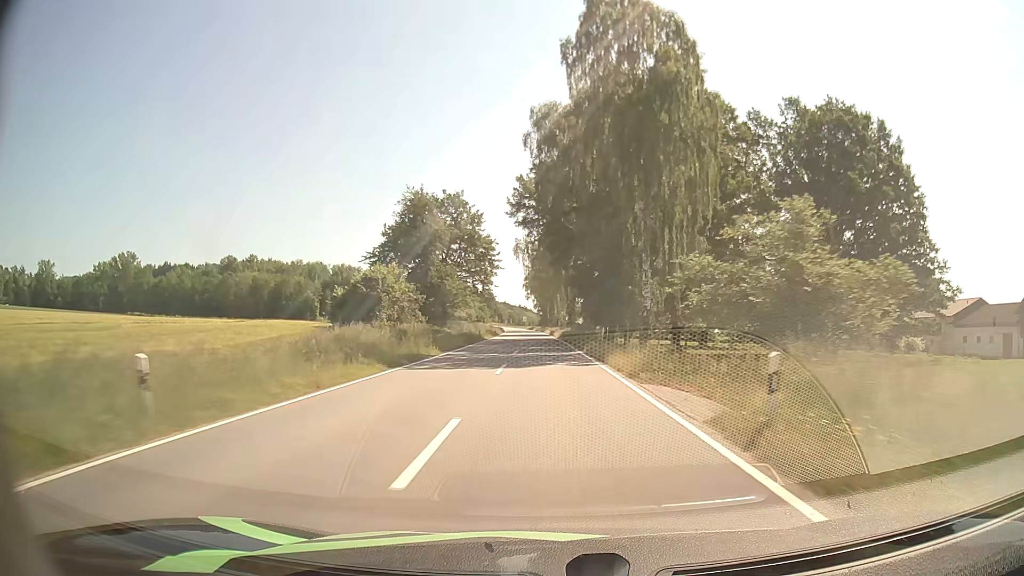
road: tertiary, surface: asphalt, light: Day
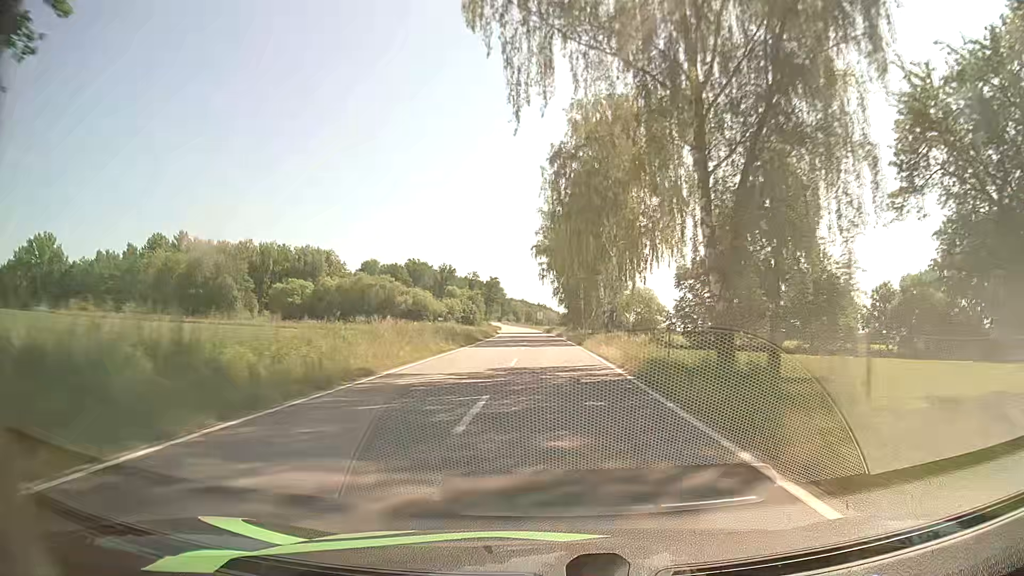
(-1.5, +72.0) m; -2°
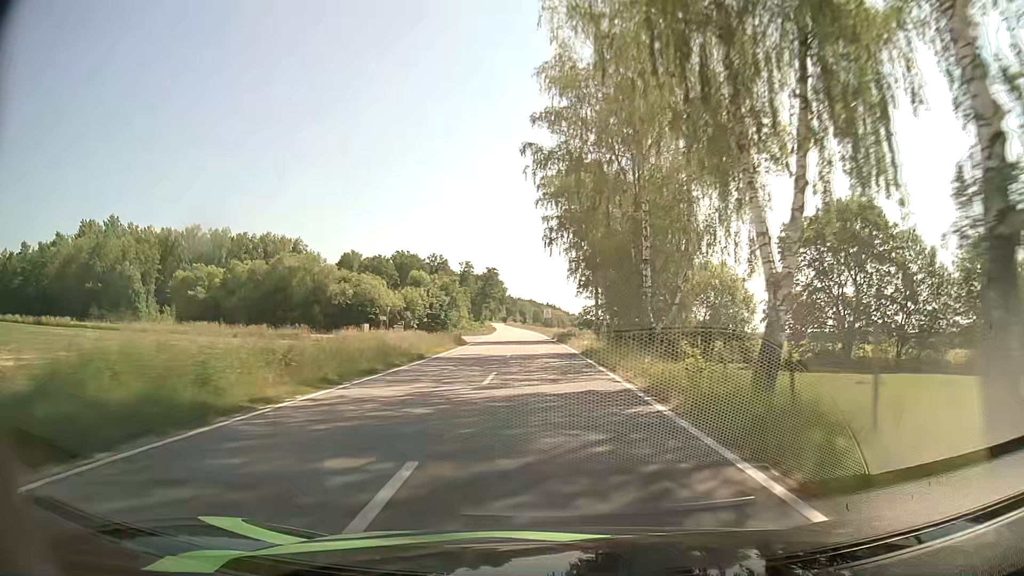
(-0.1, +43.0) m; -1°
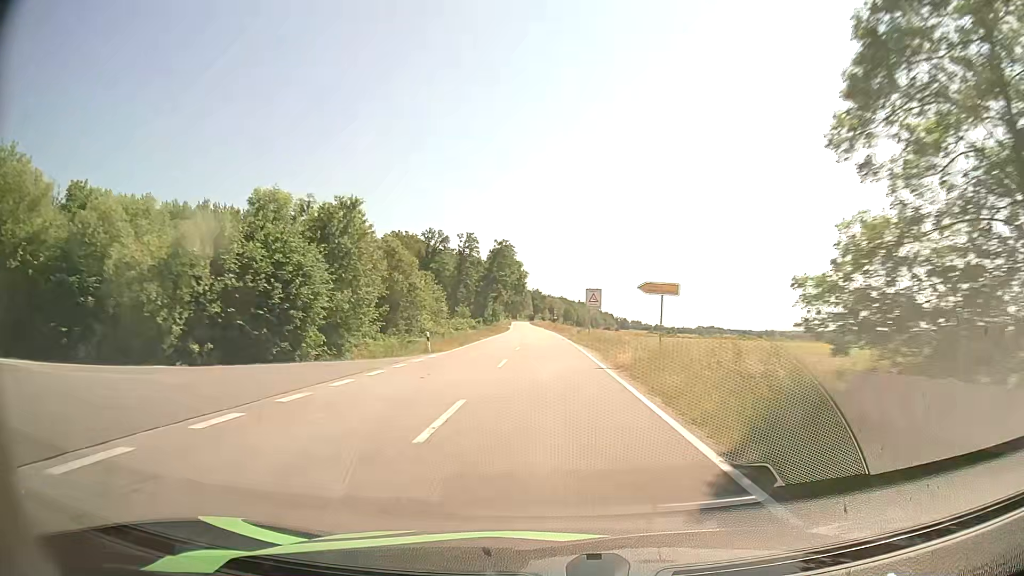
(-1.2, +57.5) m; -2°
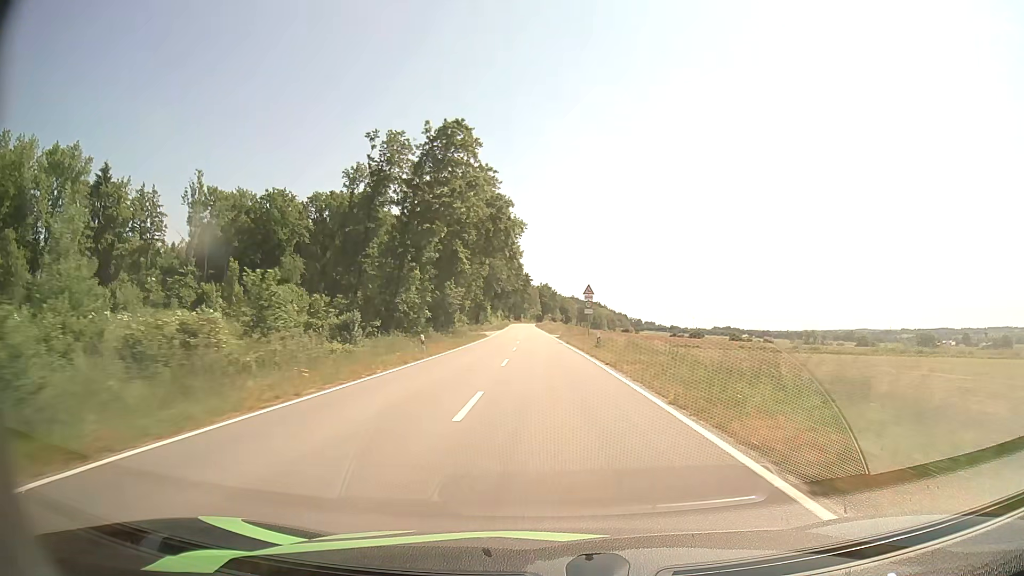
(-1.3, +72.8) m; -1°
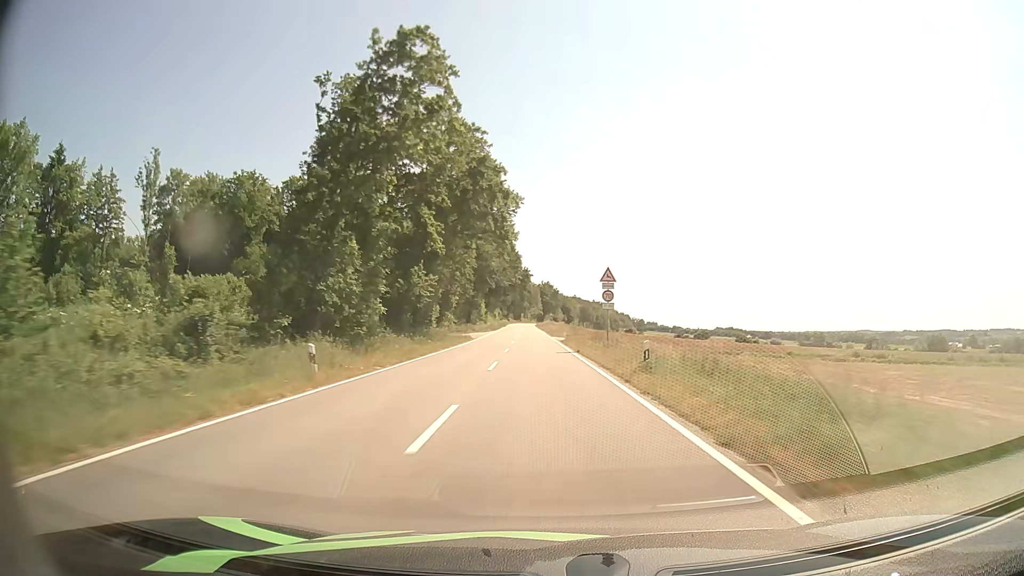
(0.0, +14.6) m; 0°
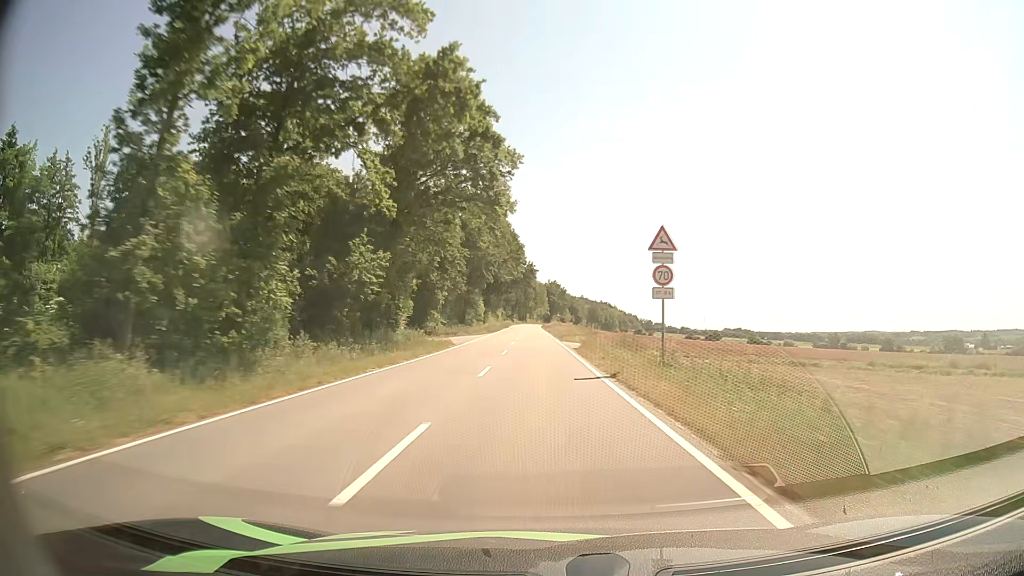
(-0.1, +14.6) m; -1°
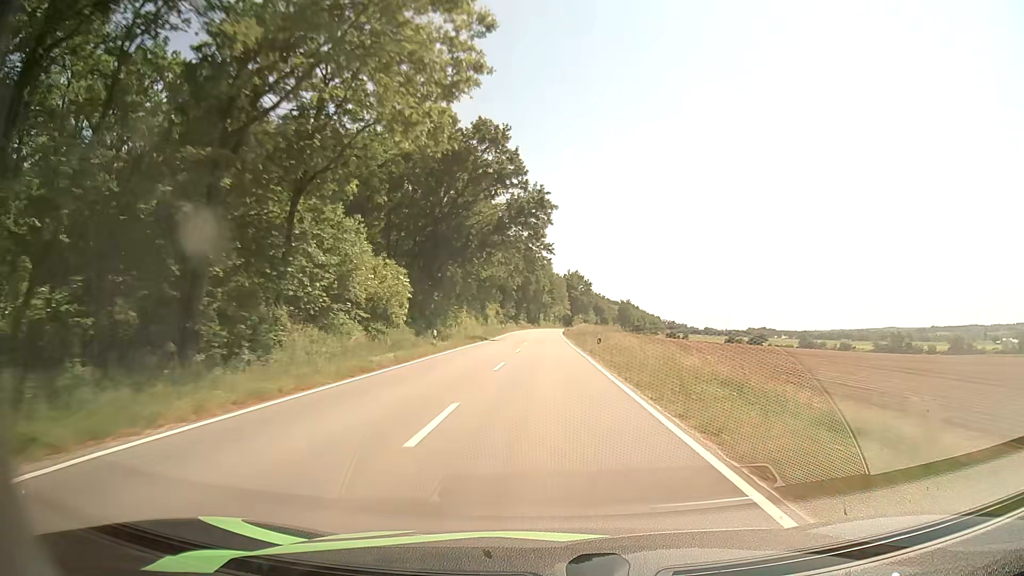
(-1.4, +72.3) m; -1°
(0, +10) (0, +20) (0, +30) (0, +40) (0, +50) (0, +60) (0, +70) (0, +80) (0, +90) (0, +100) m
